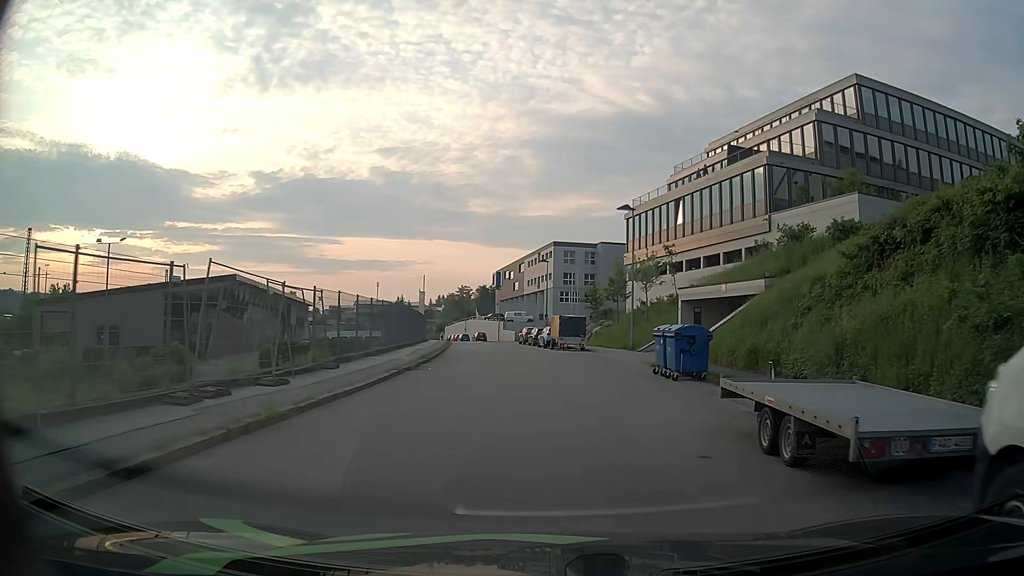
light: Day
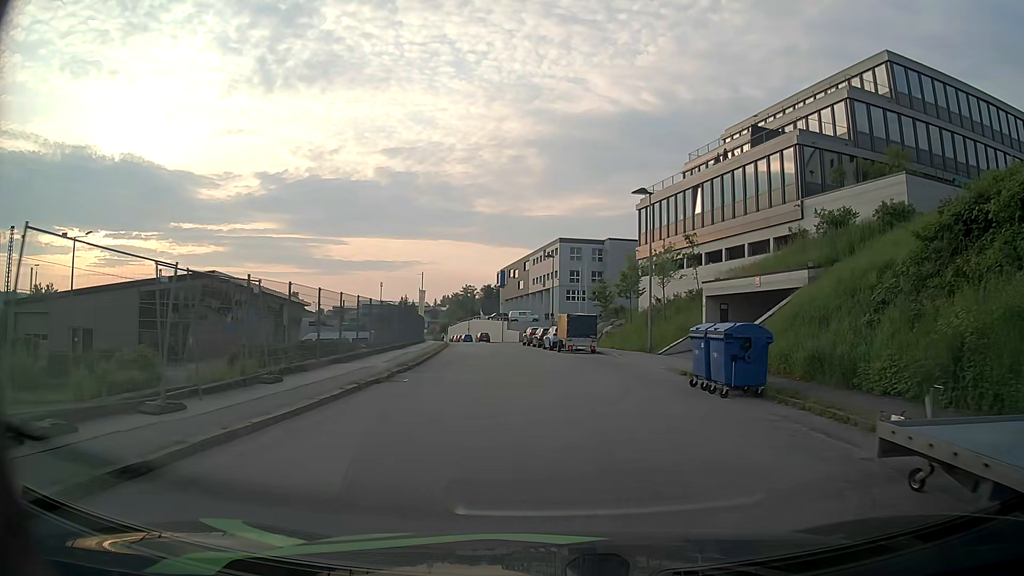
(0.0, +4.4) m; 0°
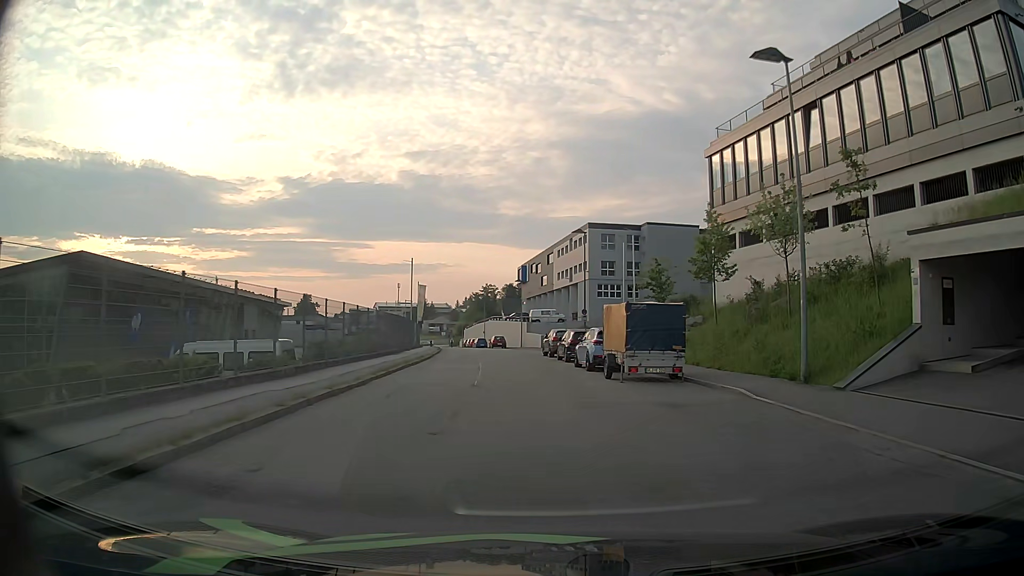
(-0.5, +17.6) m; -3°
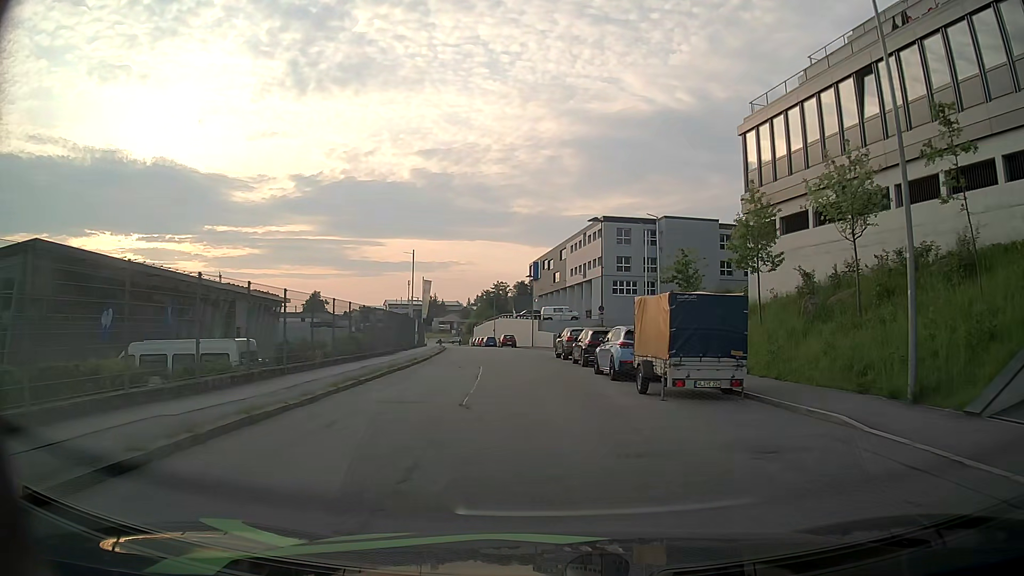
(0.0, +4.5) m; -1°
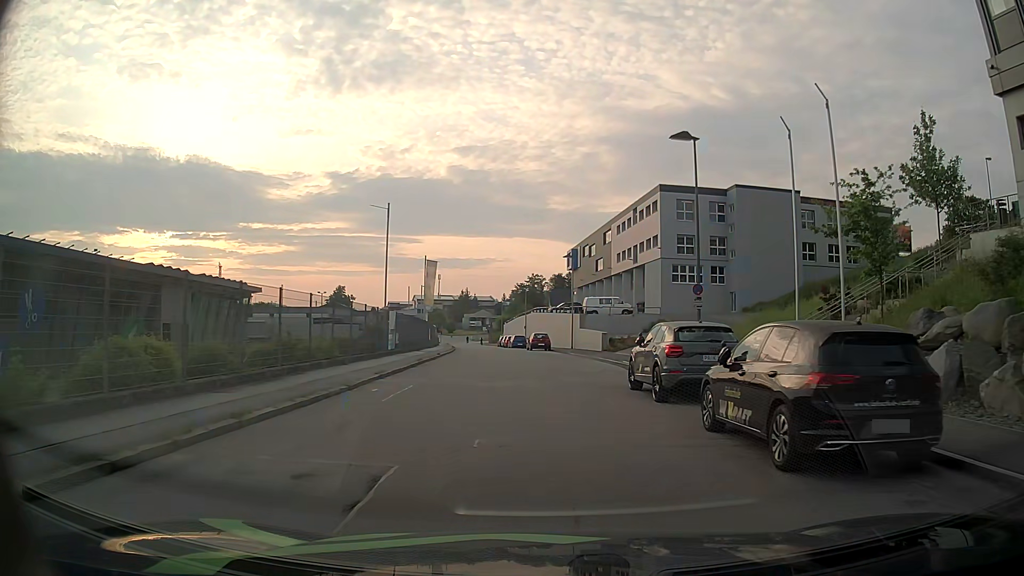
(-0.5, +18.6) m; -2°
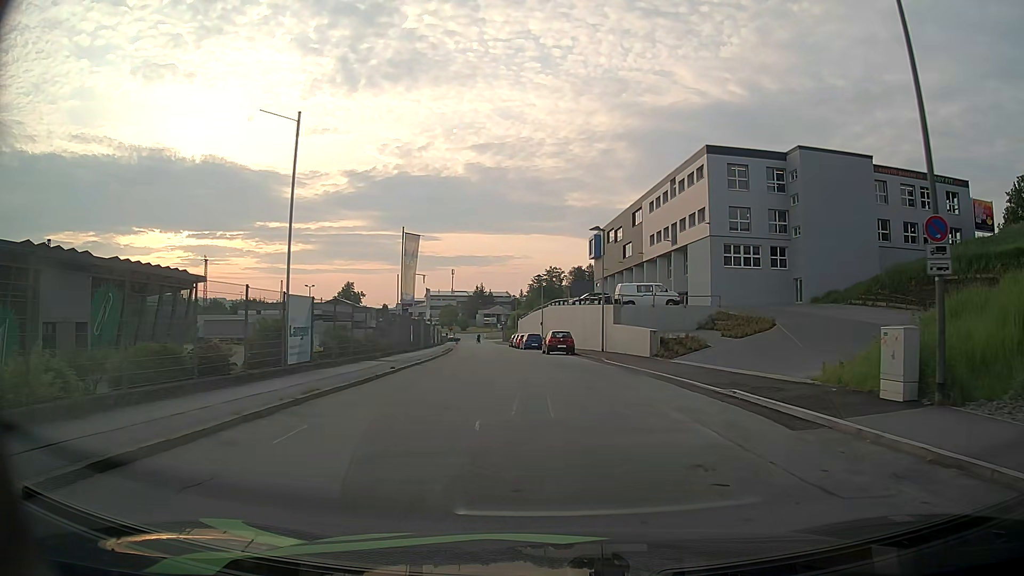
(-0.5, +14.6) m; -3°
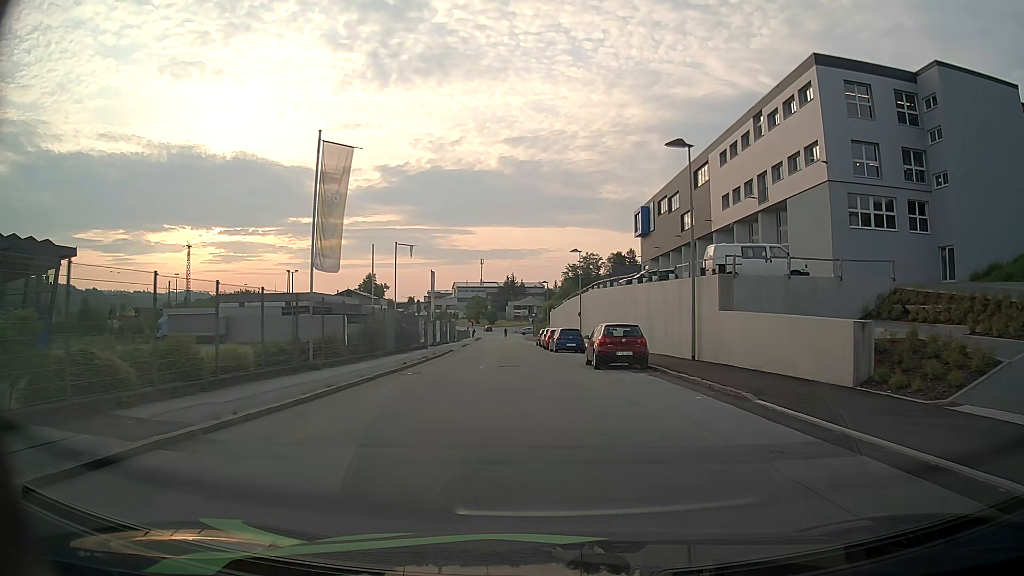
(-0.4, +19.6) m; -2°
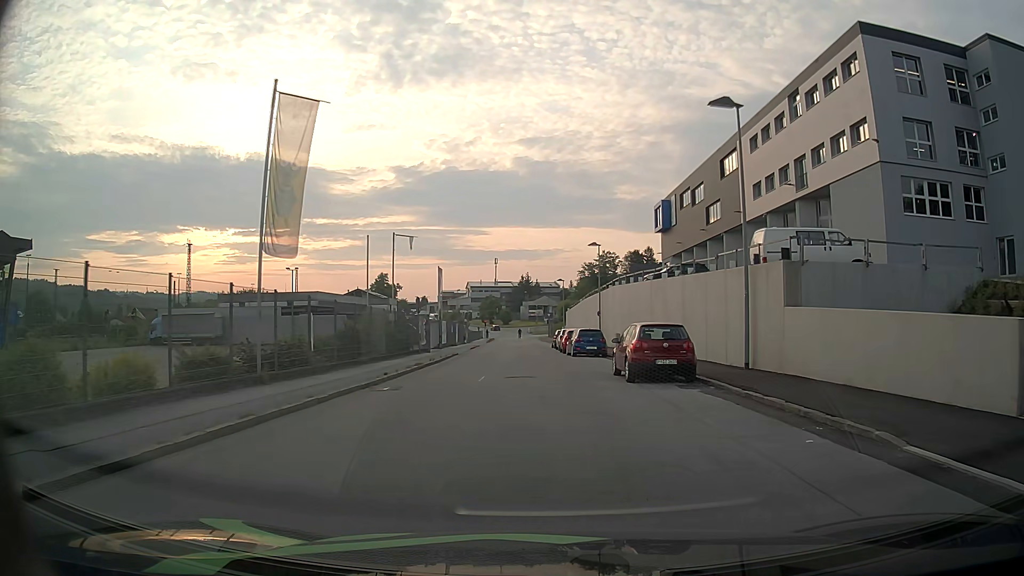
(-0.1, +4.9) m; -2°
(0, +10) (-1, +20) (-1, +30) (-1, +40) (-2, +50) (-2, +60) (-2, +70) (-2, +80) (-2, +90) (-3, +100) m
